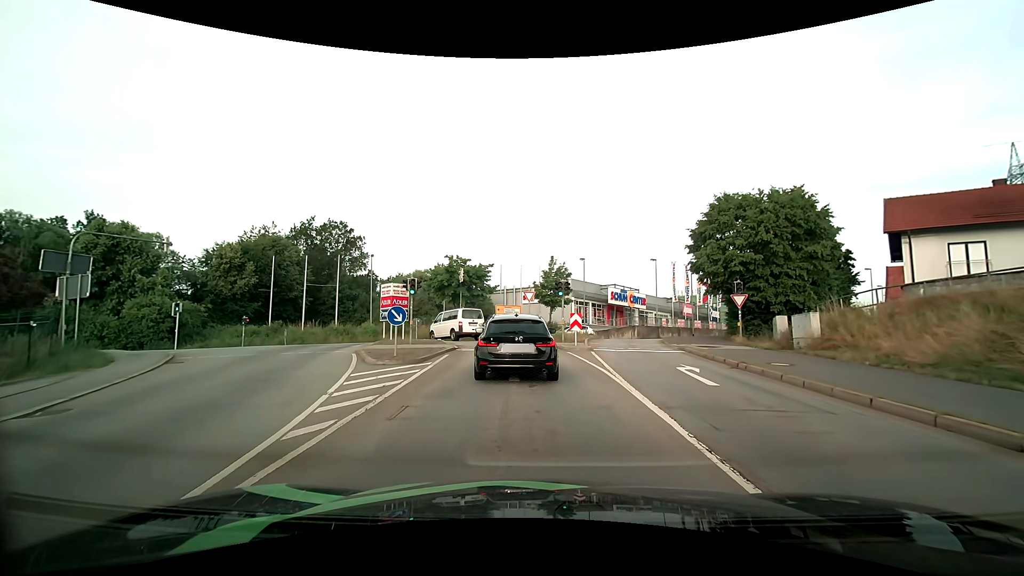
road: primary_link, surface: asphalt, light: Day
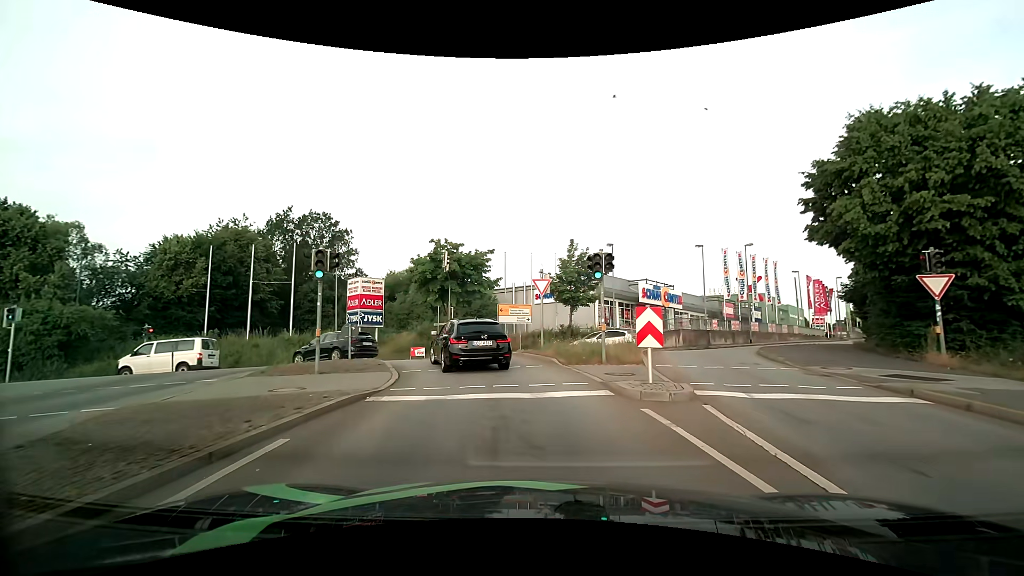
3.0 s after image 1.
(-0.1, +12.8) m; -1°
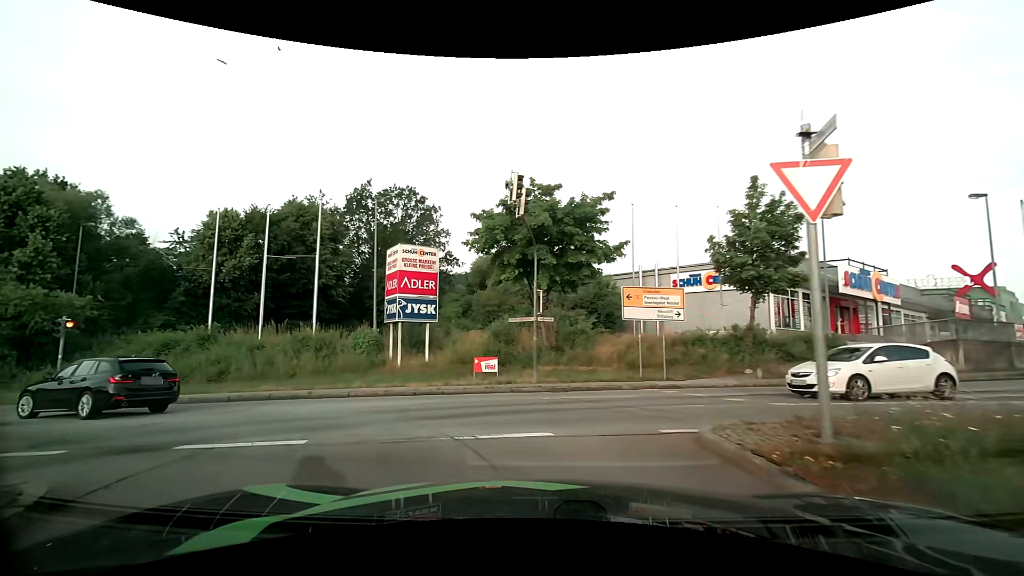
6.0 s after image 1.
(-1.2, +15.2) m; -13°
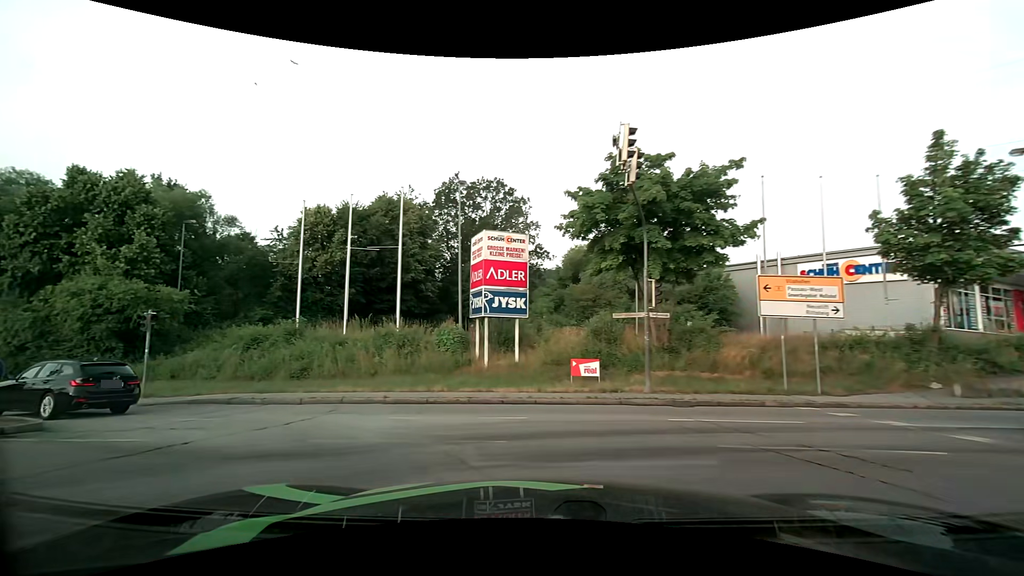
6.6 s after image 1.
(-0.2, +3.0) m; -10°
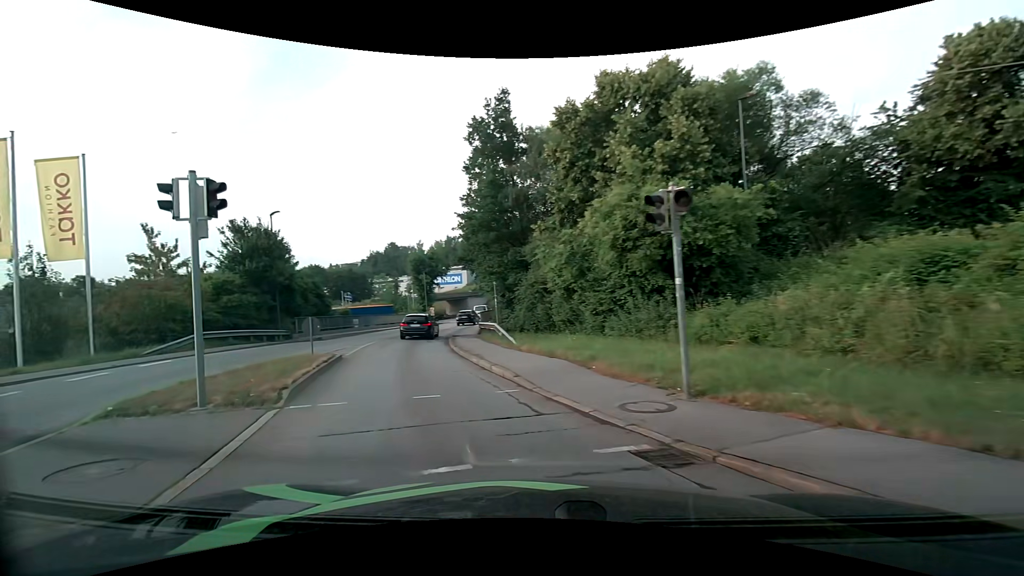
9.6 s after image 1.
(-7.7, +13.5) m; -60°
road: tertiary
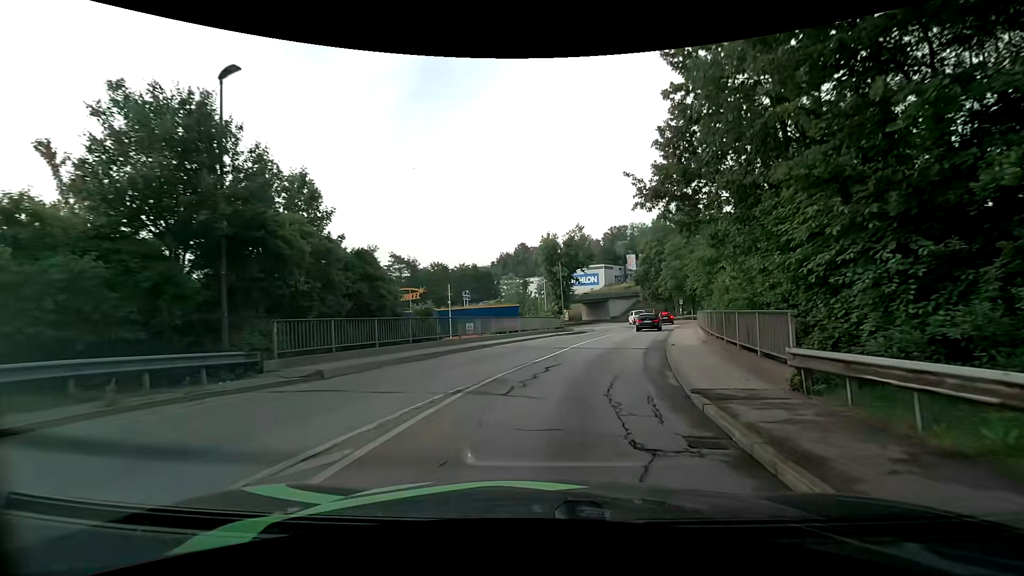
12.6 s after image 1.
(-5.2, +20.1) m; -16°
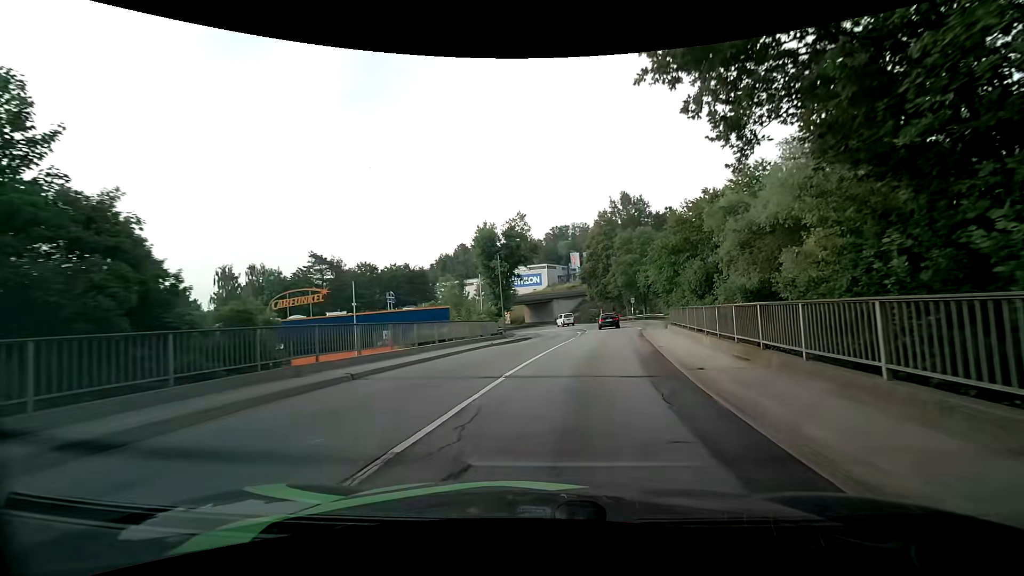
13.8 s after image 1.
(+0.5, +9.8) m; +6°
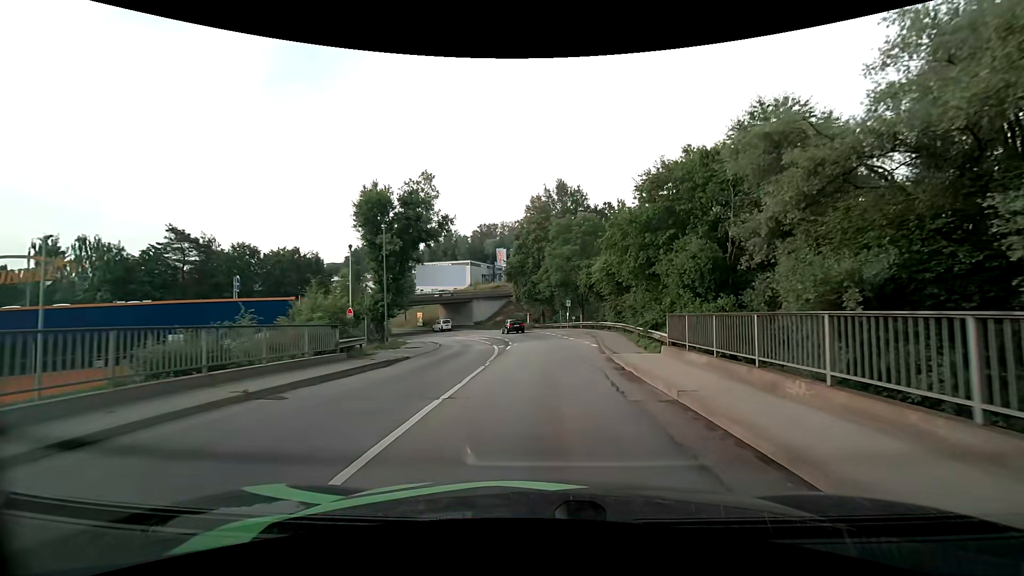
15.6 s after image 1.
(+1.3, +16.0) m; +8°
(0, +10) (0, +20) (+1, +30) (0, +40) (-1, +50) (-3, +60) (-7, +69) (-11, +78) (-16, +87) (-22, +95) m
